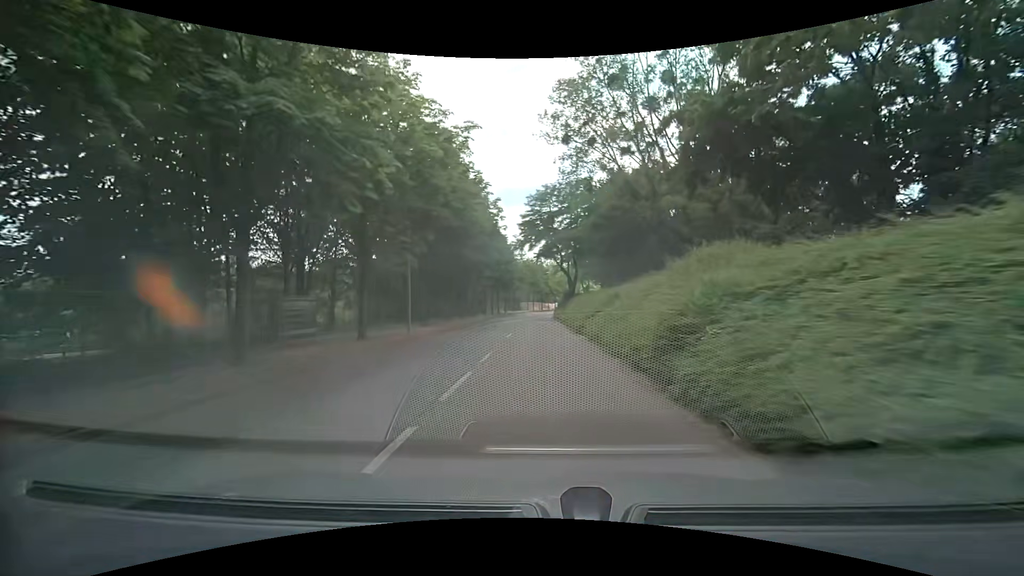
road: tertiary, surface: asphalt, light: Day
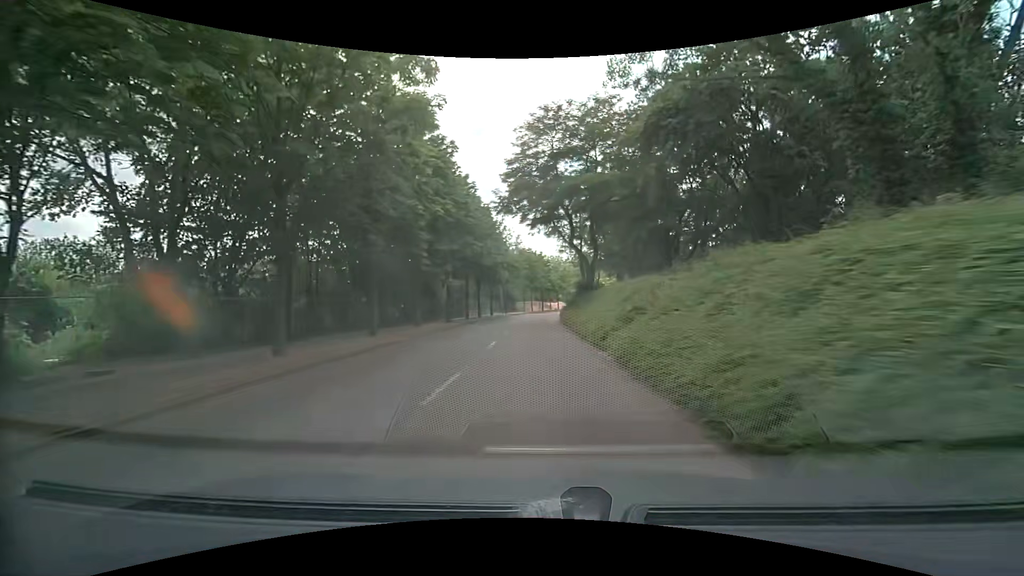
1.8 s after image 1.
(+0.1, +22.7) m; 0°
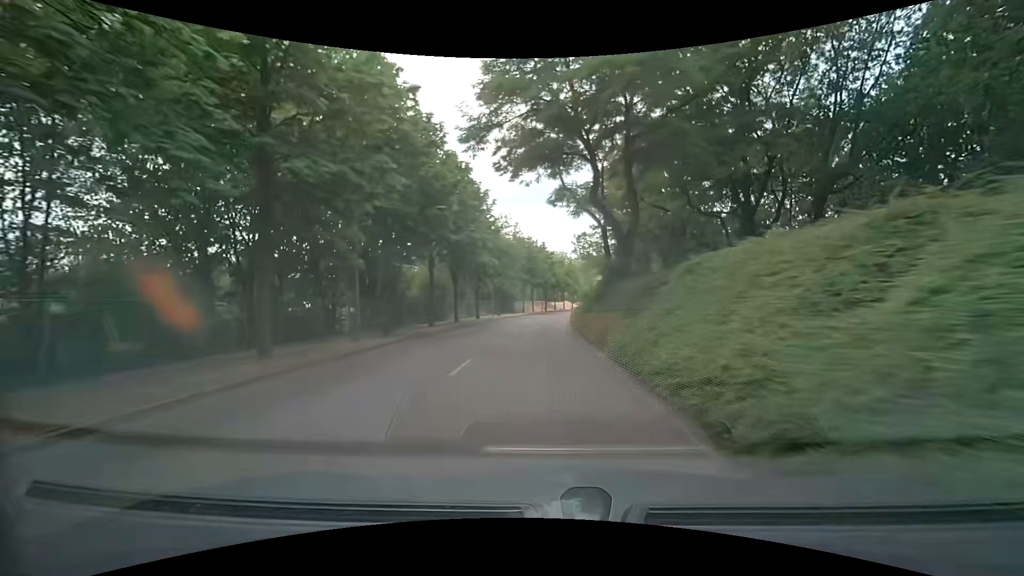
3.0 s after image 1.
(0.0, +15.3) m; 0°
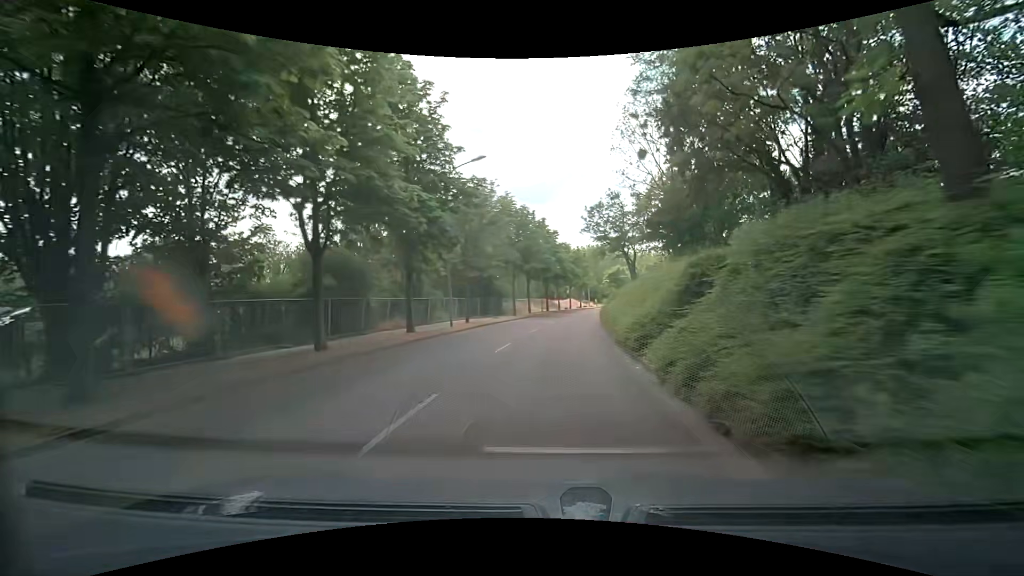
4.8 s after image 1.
(-0.1, +22.9) m; 0°
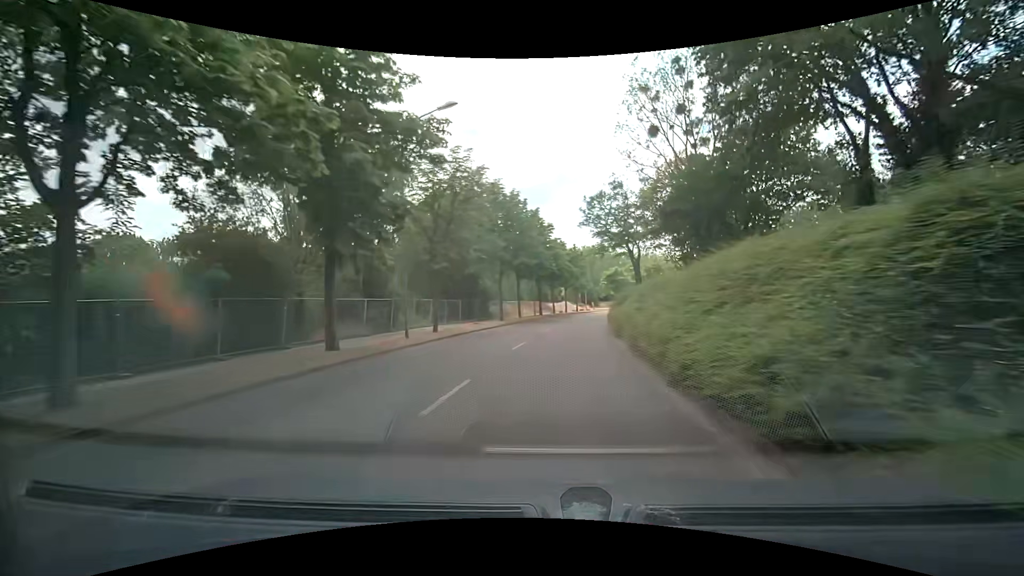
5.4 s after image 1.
(+0.1, +7.5) m; 0°
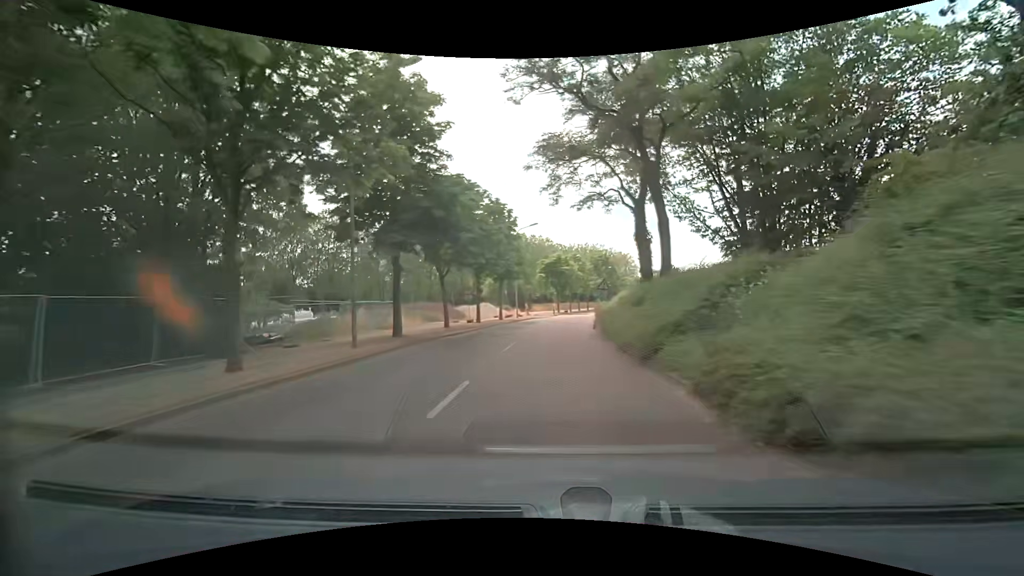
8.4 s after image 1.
(+2.8, +35.4) m; +9°
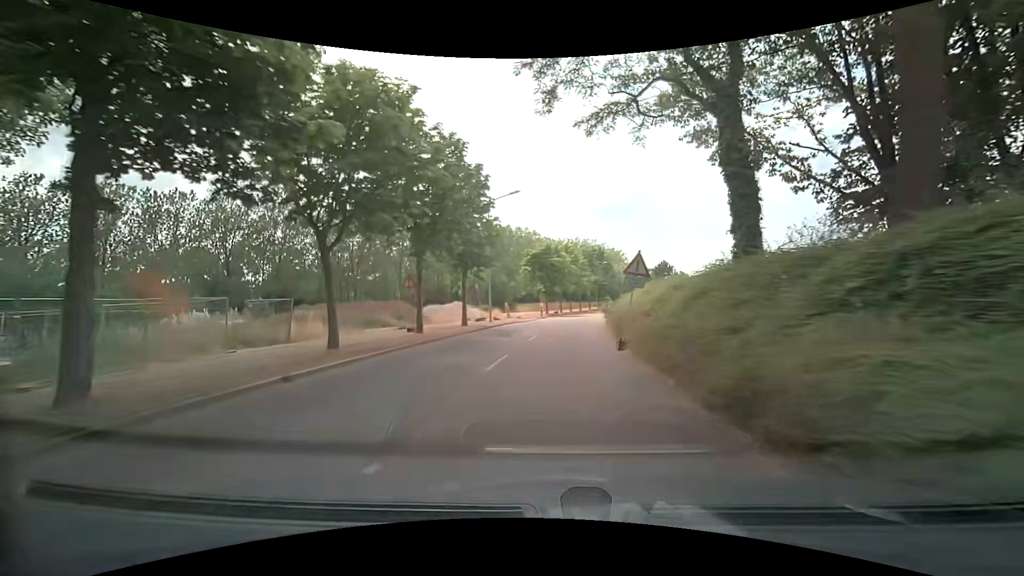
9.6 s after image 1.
(+0.1, +13.6) m; +1°
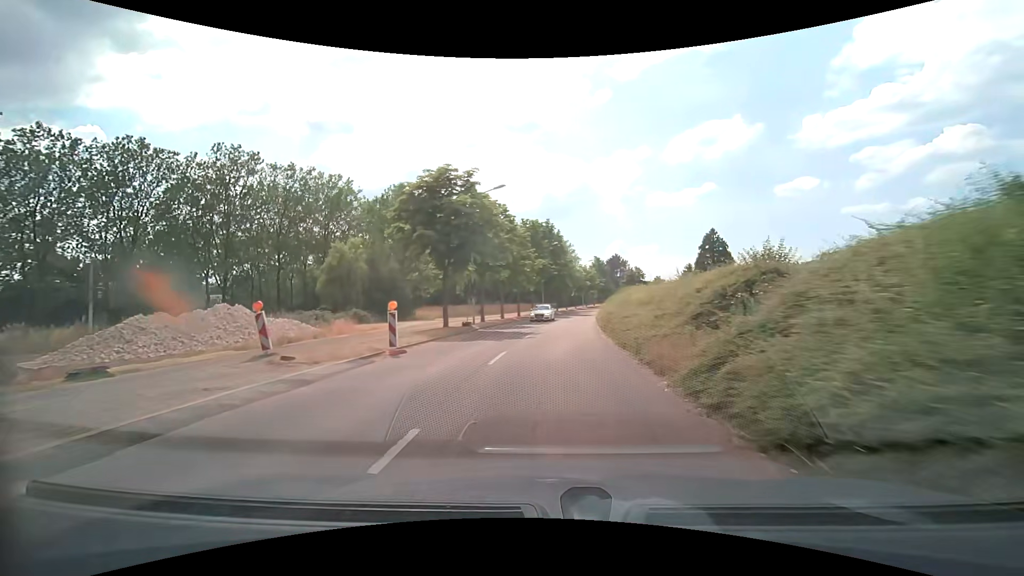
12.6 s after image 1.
(+2.0, +34.4) m; +7°
(0, +10) (+1, +20) (+1, +30) (+2, +40) (+3, +50) (+5, +60) (+7, +70) (+9, +79) (+11, +89) (+14, +99) m
